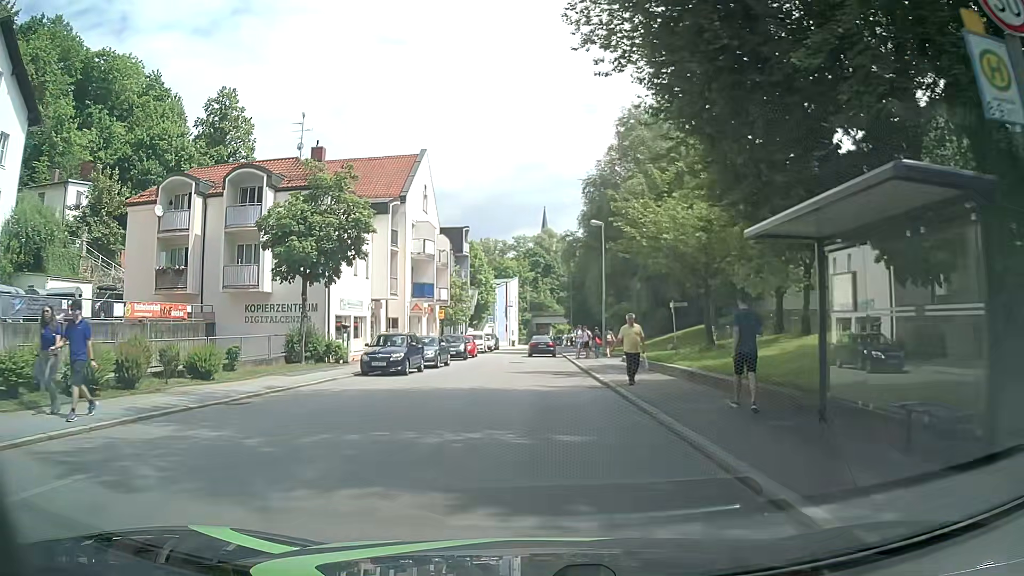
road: tertiary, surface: asphalt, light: Day
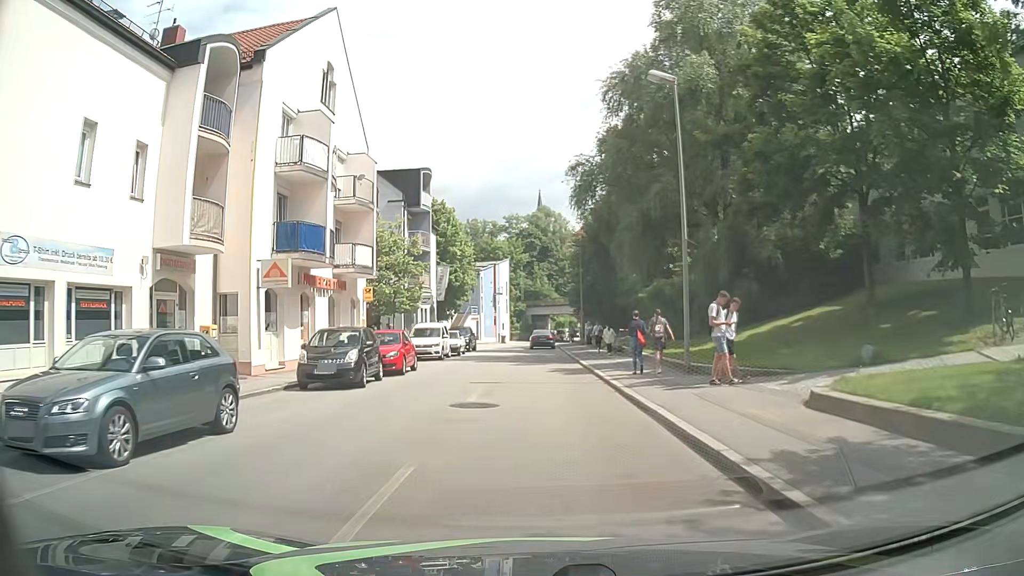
(+0.1, +22.7) m; 0°
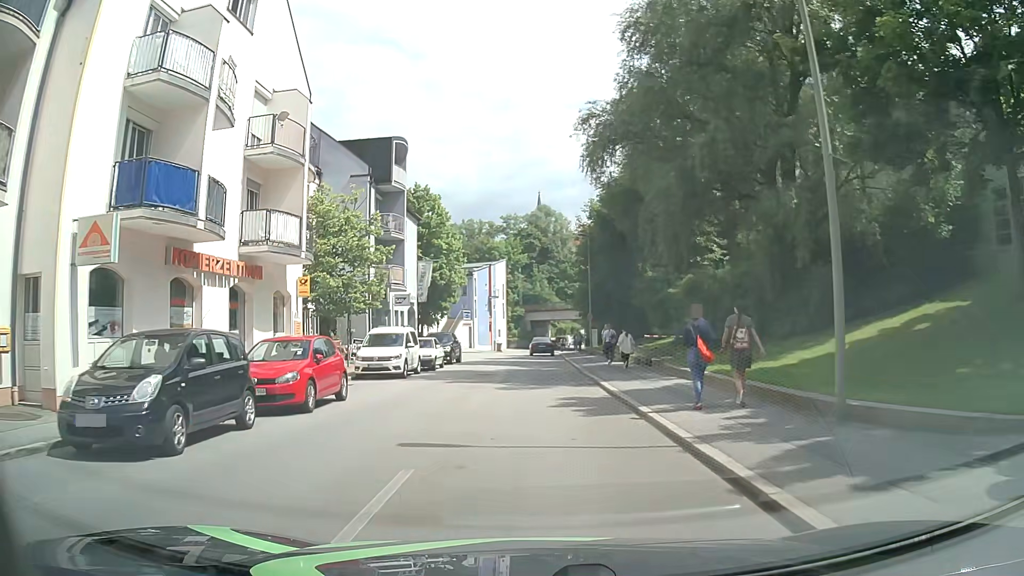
(+0.1, +9.0) m; +1°
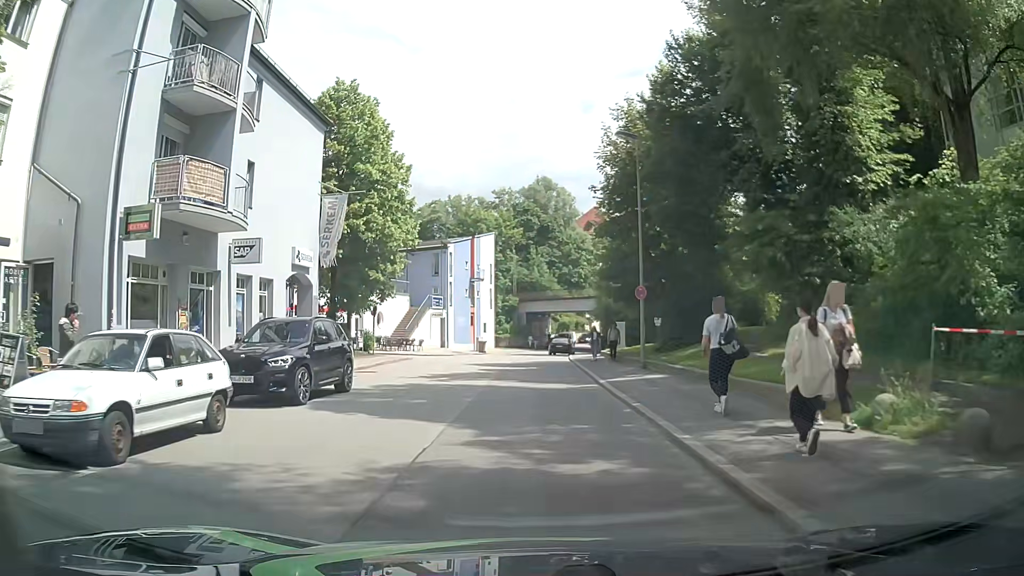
(0.0, +22.1) m; +1°
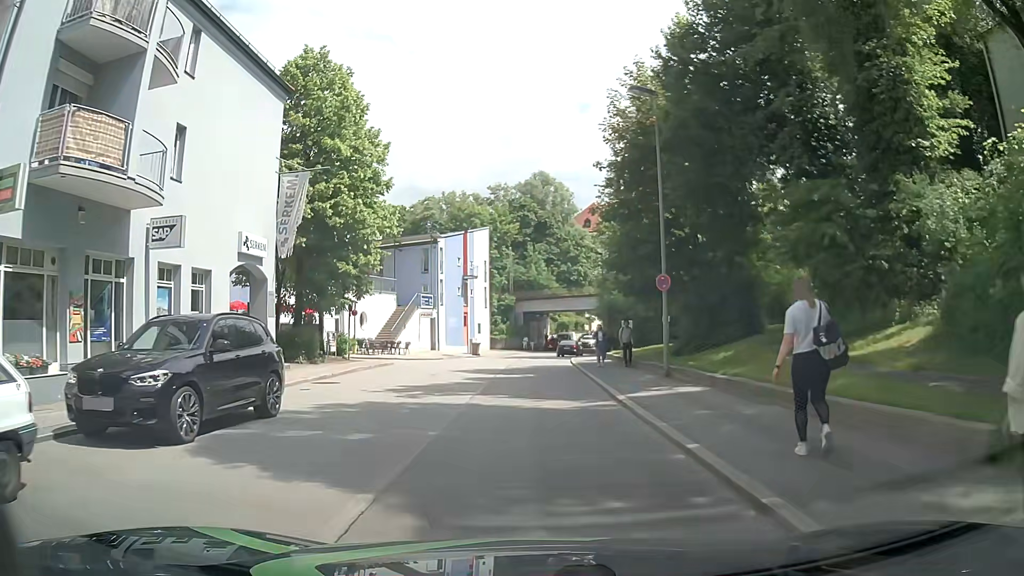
(0.0, +4.4) m; -1°
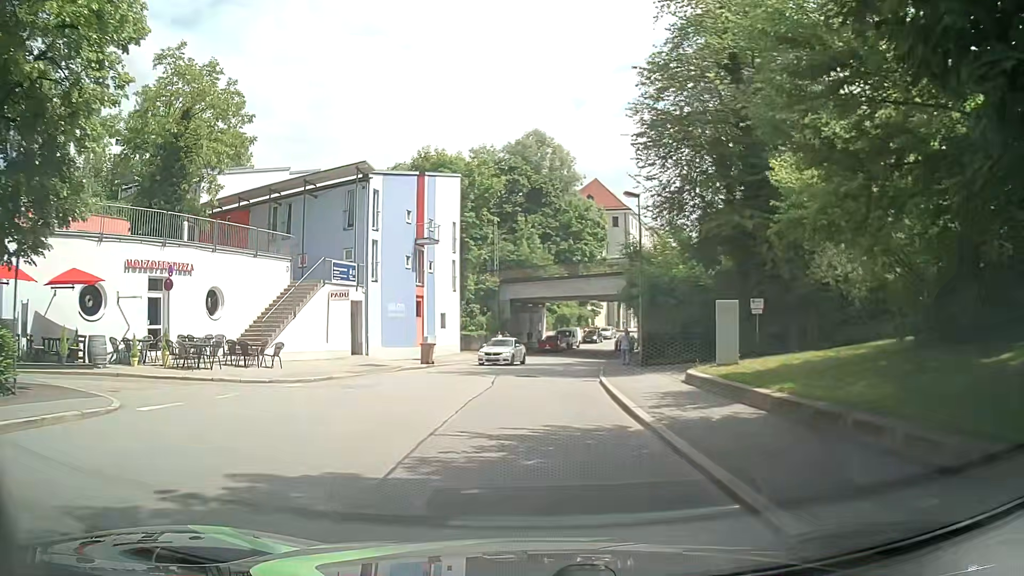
(+0.3, +21.9) m; +1°
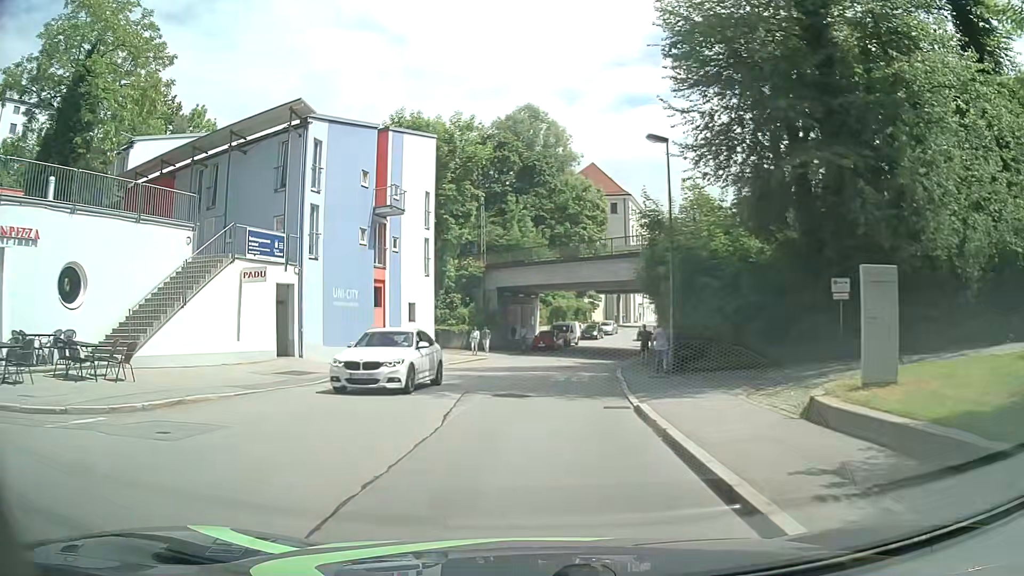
(+0.1, +8.8) m; +2°
(0, +10) (0, +20) (+1, +30) (+3, +40) (+5, +50) (+7, +59) (+10, +69) (+13, +79) (+15, +88) (+18, +98) m
